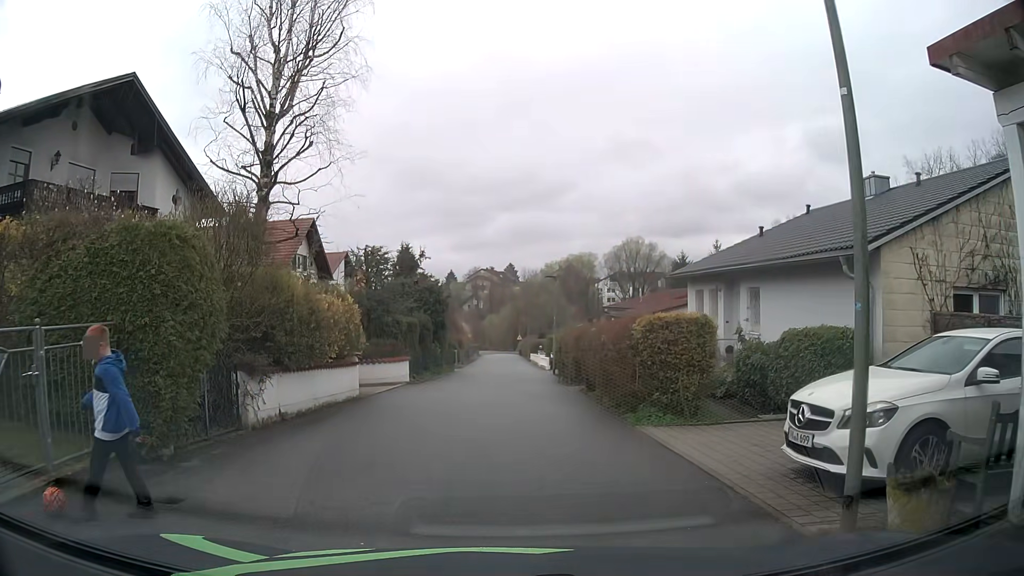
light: Day
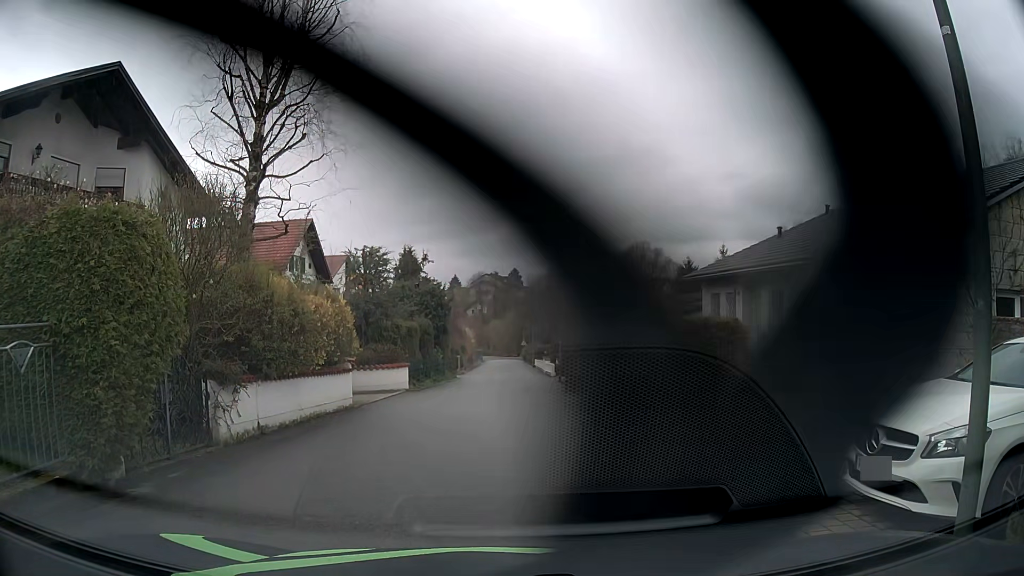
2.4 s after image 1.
(0.0, +1.2) m; -1°
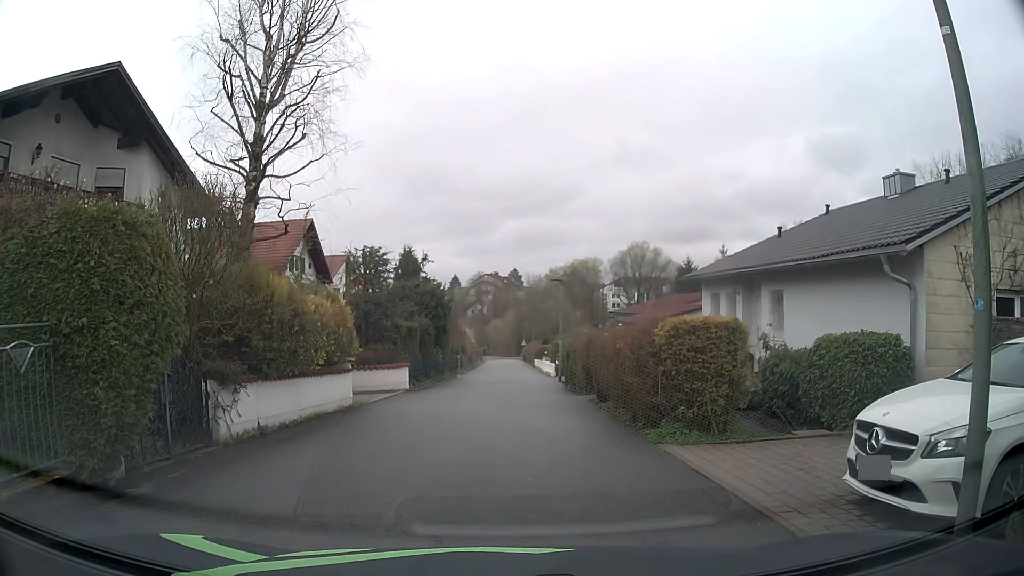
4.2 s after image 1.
(0.0, 0.0) m; 0°
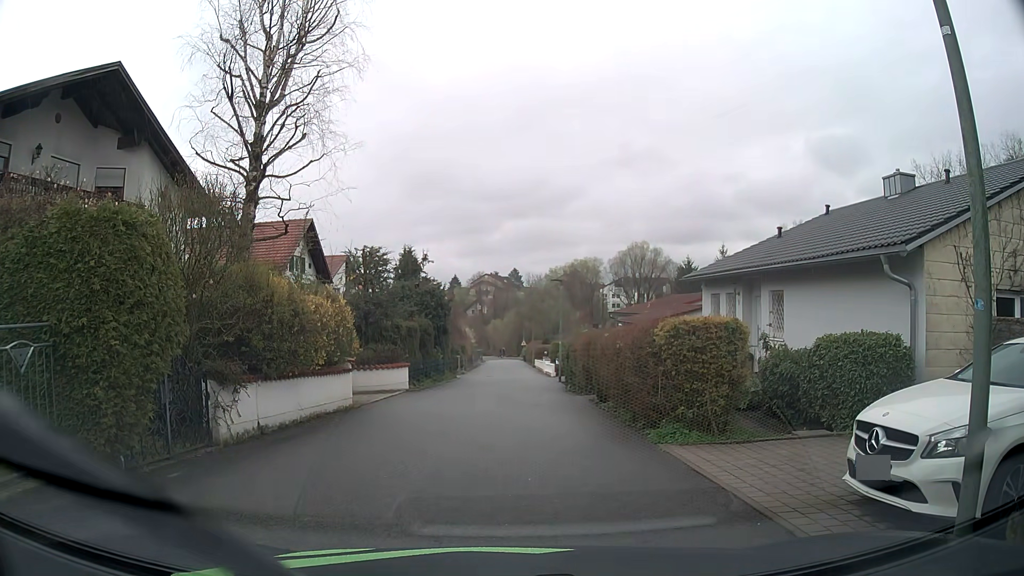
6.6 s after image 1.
(0.0, 0.0) m; 0°
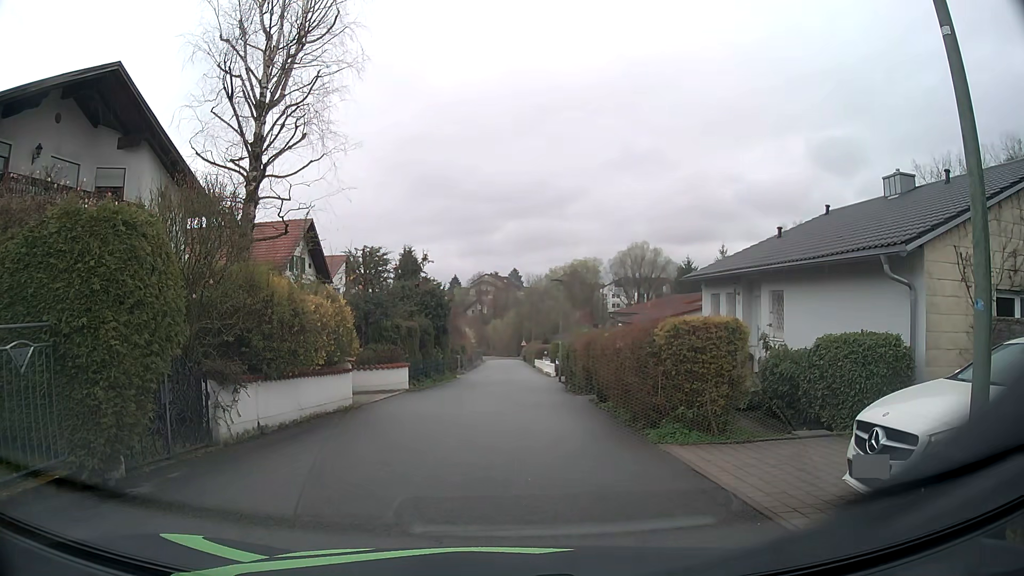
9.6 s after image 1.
(0.0, 0.0) m; 0°
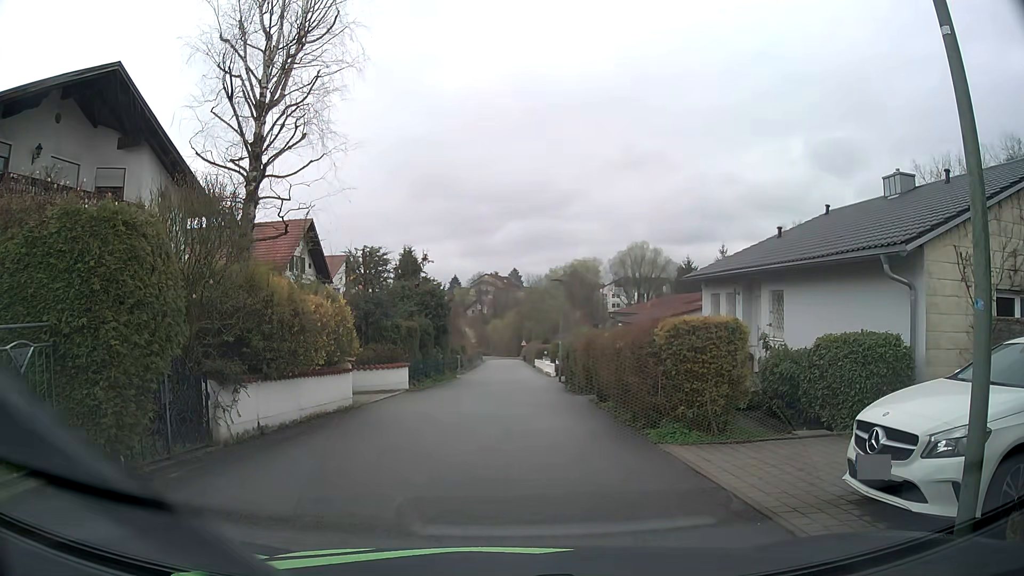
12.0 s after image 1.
(0.0, 0.0) m; 0°
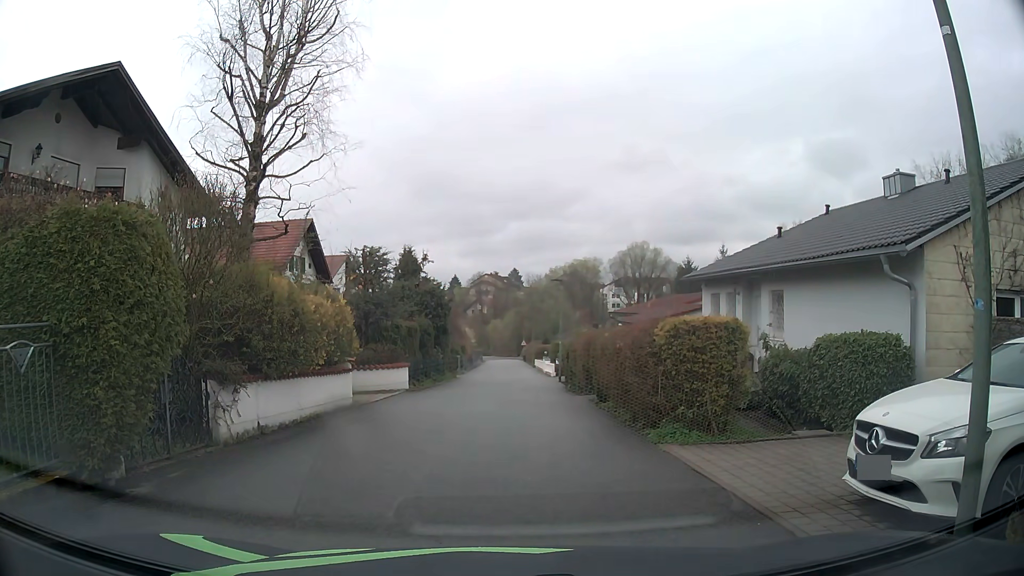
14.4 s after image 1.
(0.0, 0.0) m; 0°
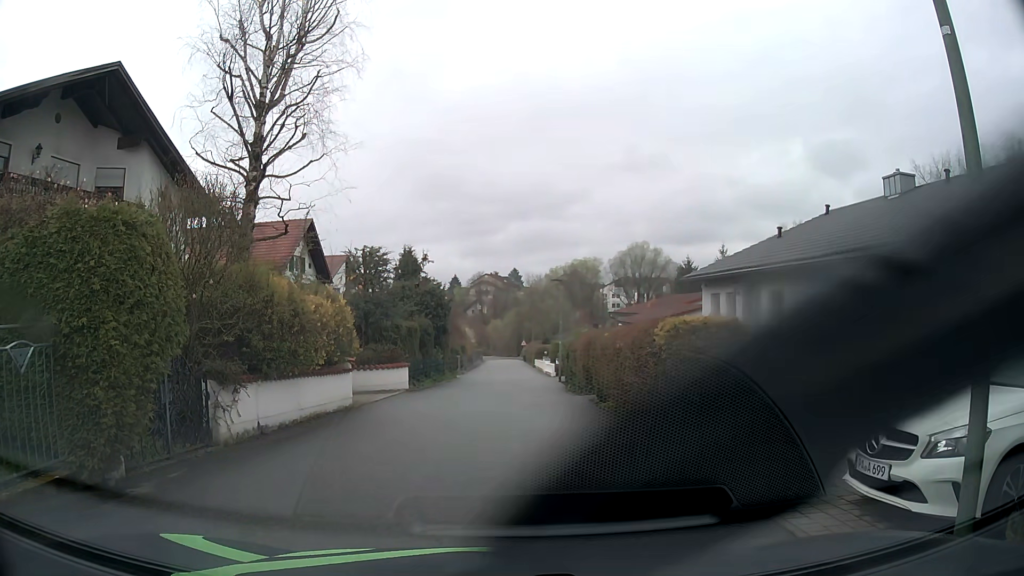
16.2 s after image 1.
(0.0, 0.0) m; 0°
(0, +10) (0, +20) (0, +30) (+1, +40) (+1, +50) (+2, +60) (+2, +70) (+2, +80) (+3, +90) (+3, +100) m
